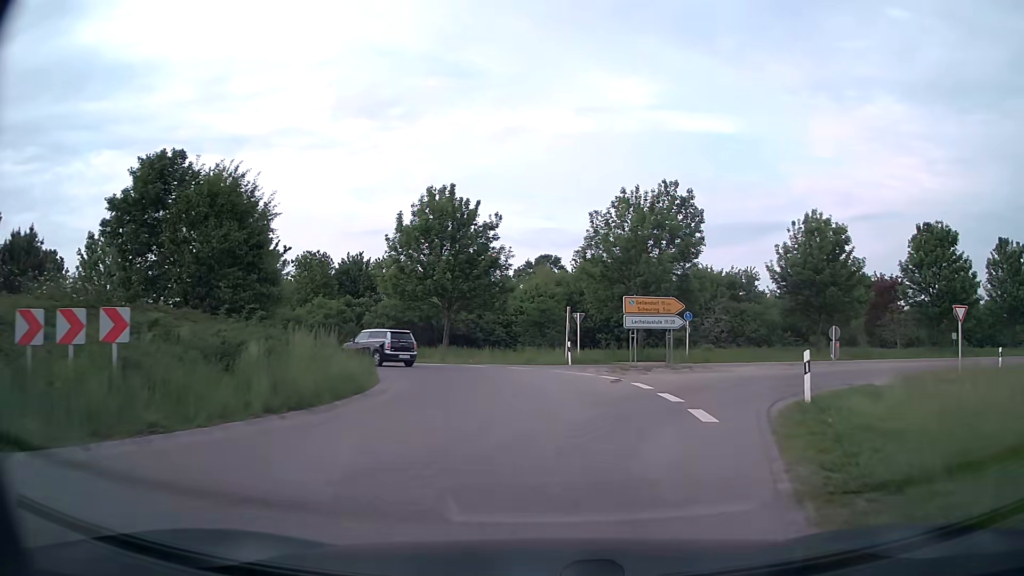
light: Day
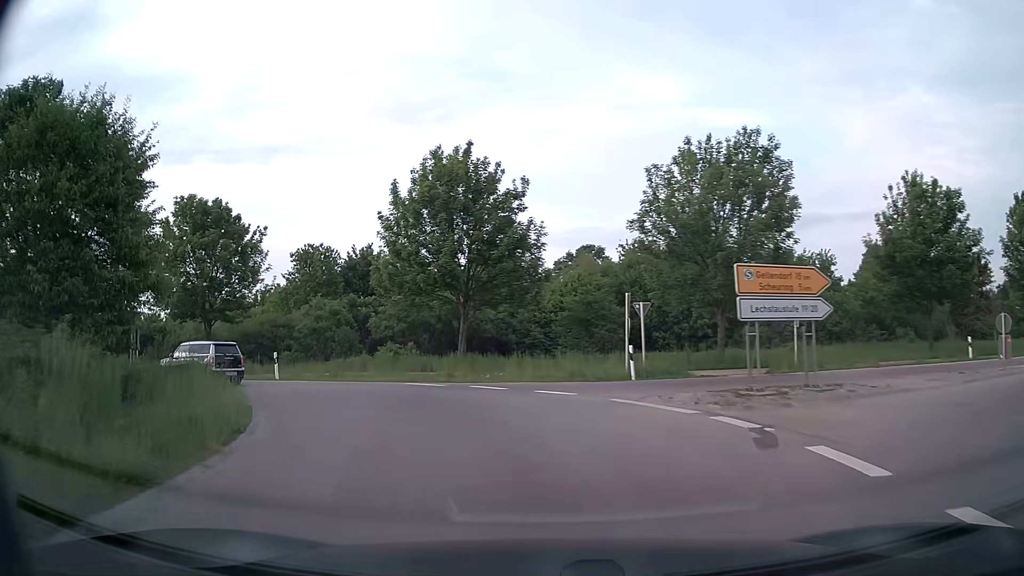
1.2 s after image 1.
(-0.2, +10.5) m; -4°
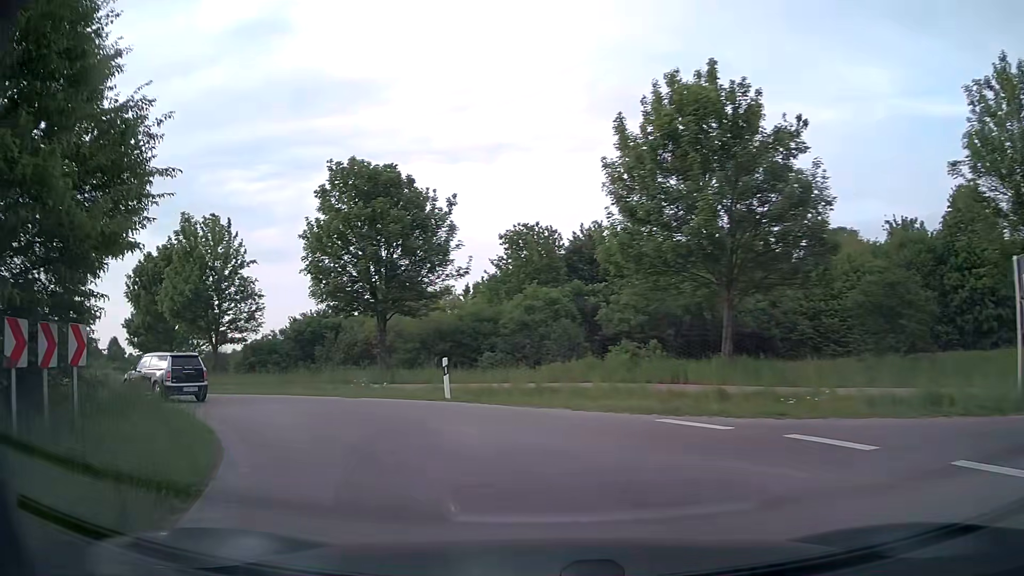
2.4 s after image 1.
(-1.7, +9.6) m; -19°
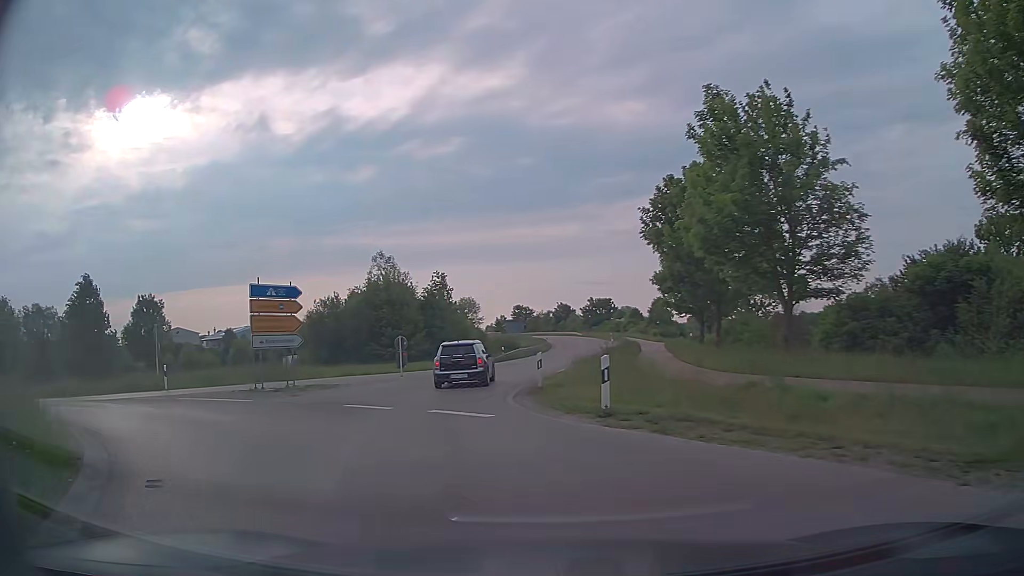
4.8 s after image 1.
(-7.8, +16.2) m; -50°
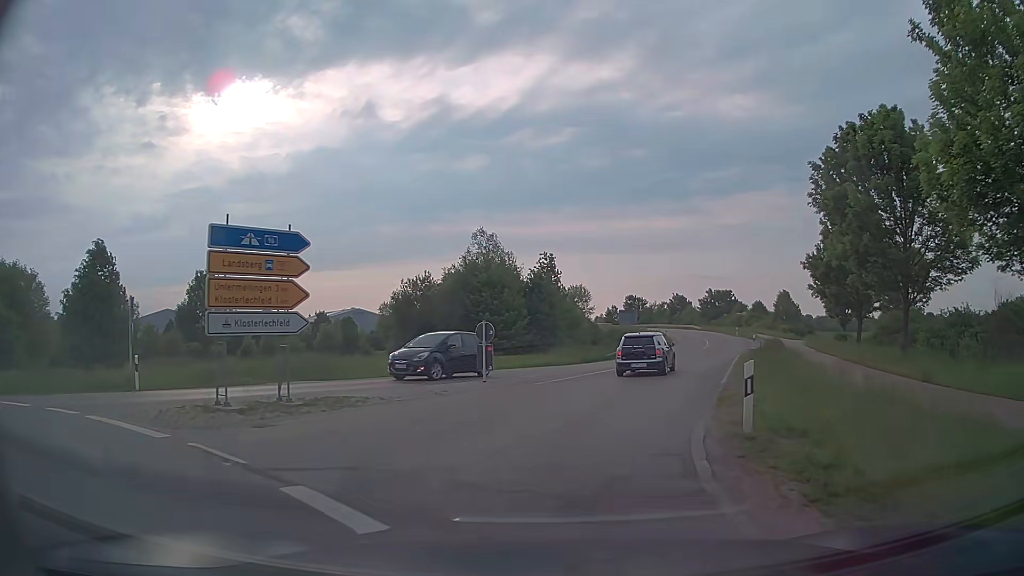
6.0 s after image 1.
(-1.2, +9.9) m; -9°
(0, +10) (+2, +20) (+5, +29) (+9, +39) (+12, +48) (+15, +58) (+17, +67) (+19, +77) (+21, +87) (+22, +97) m
